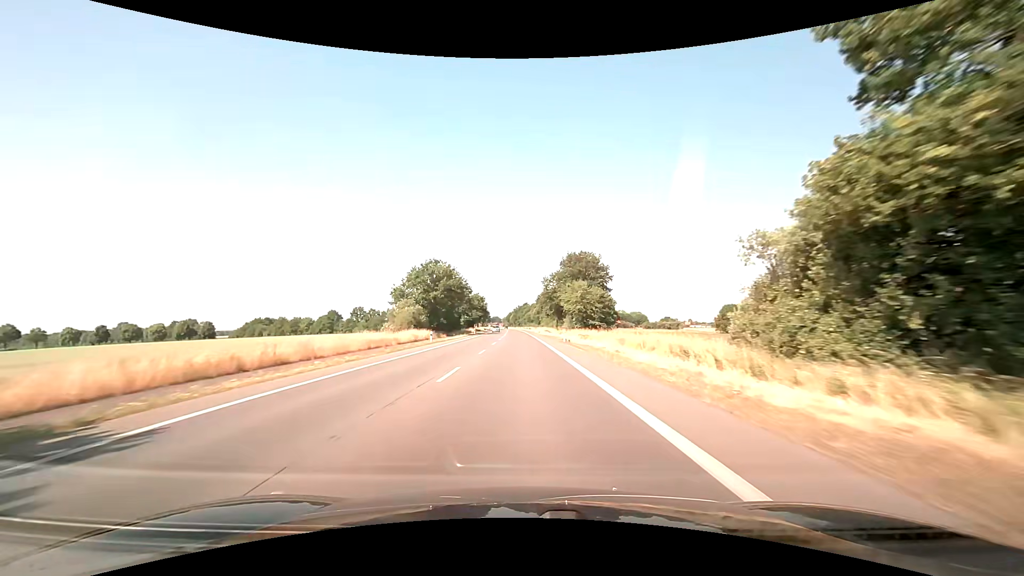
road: primary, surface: asphalt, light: Day
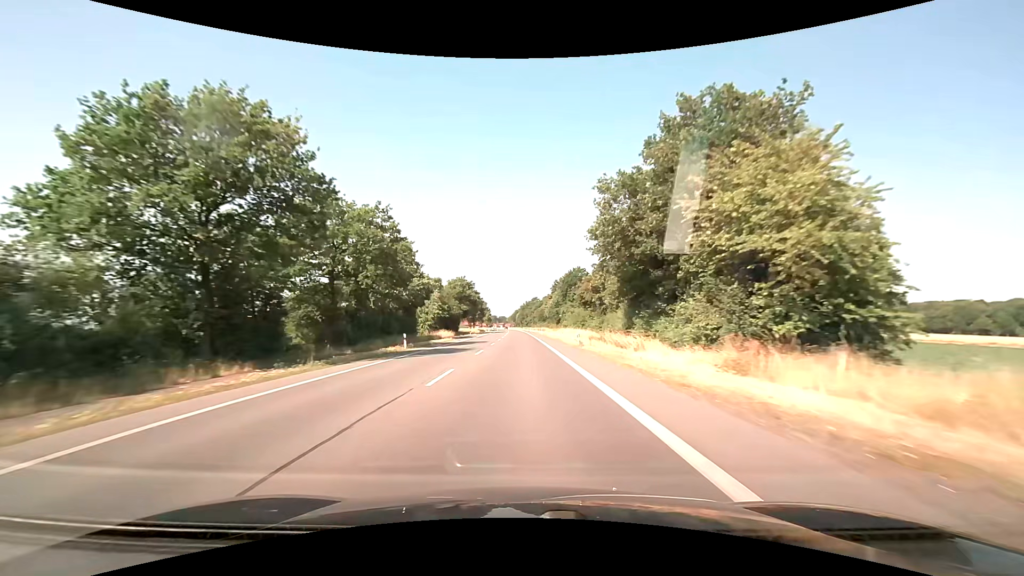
(-0.5, +60.9) m; -1°
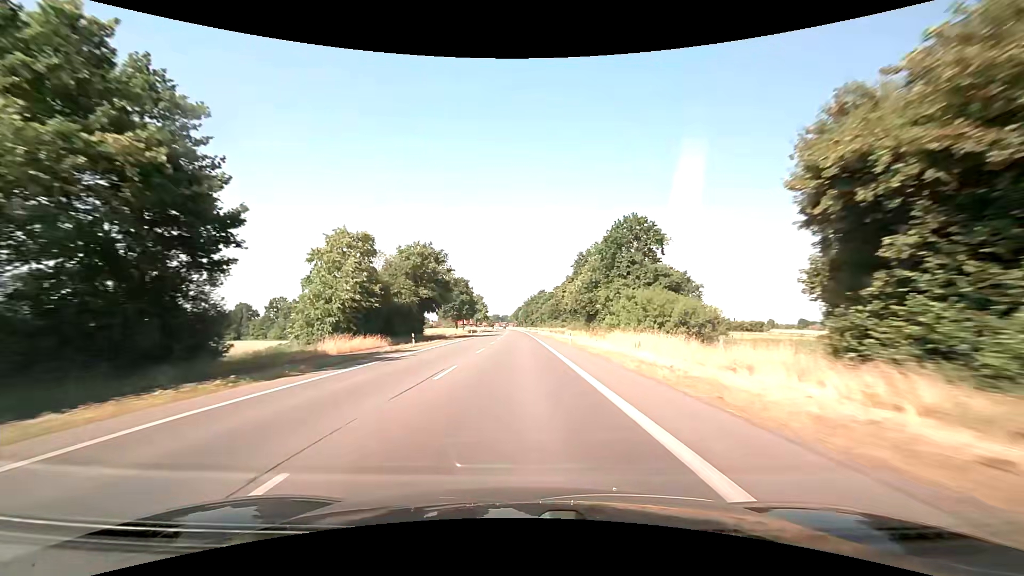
(-0.3, +46.5) m; 0°
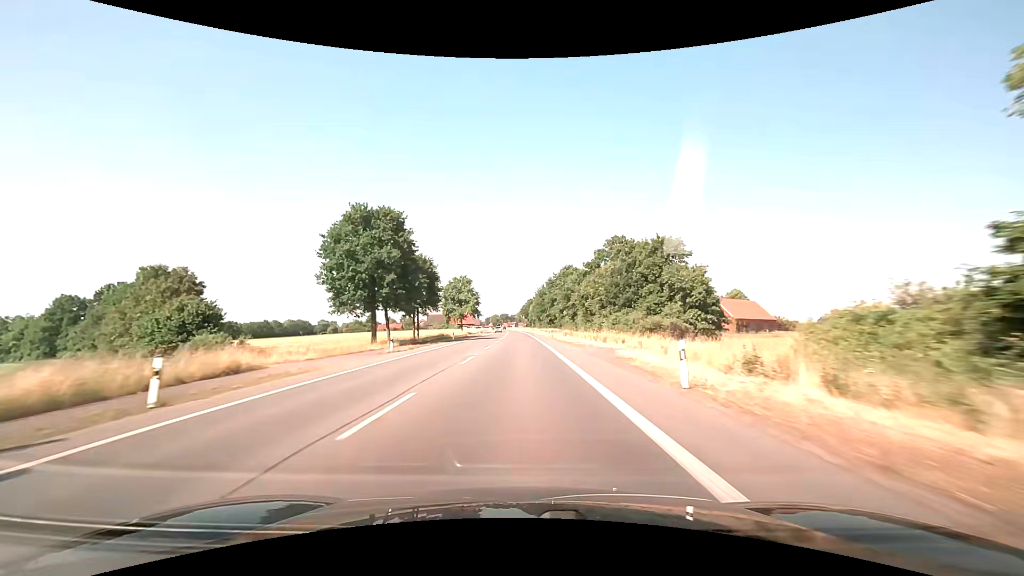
(-0.9, +78.3) m; -2°
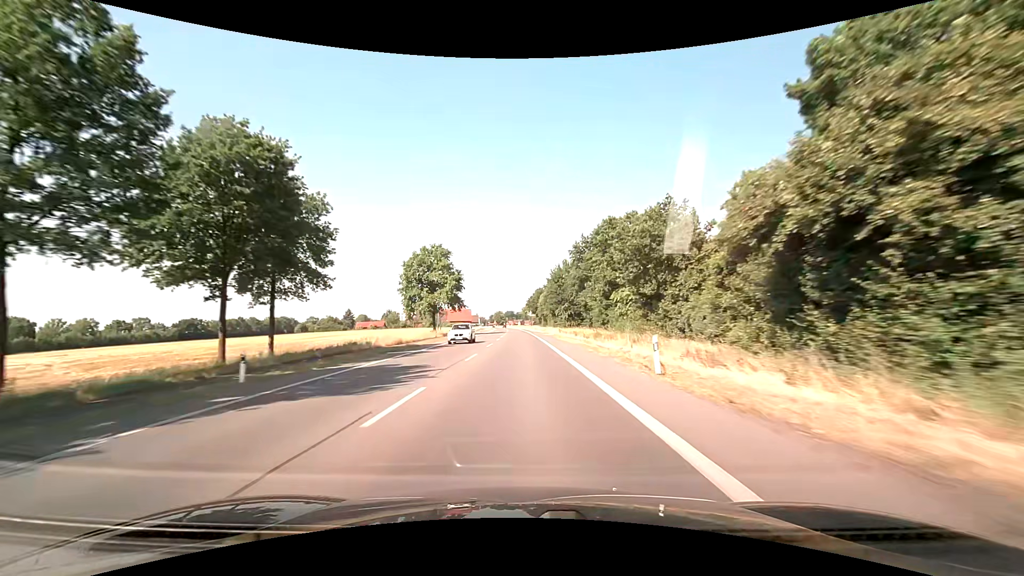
(+0.2, +47.2) m; 0°
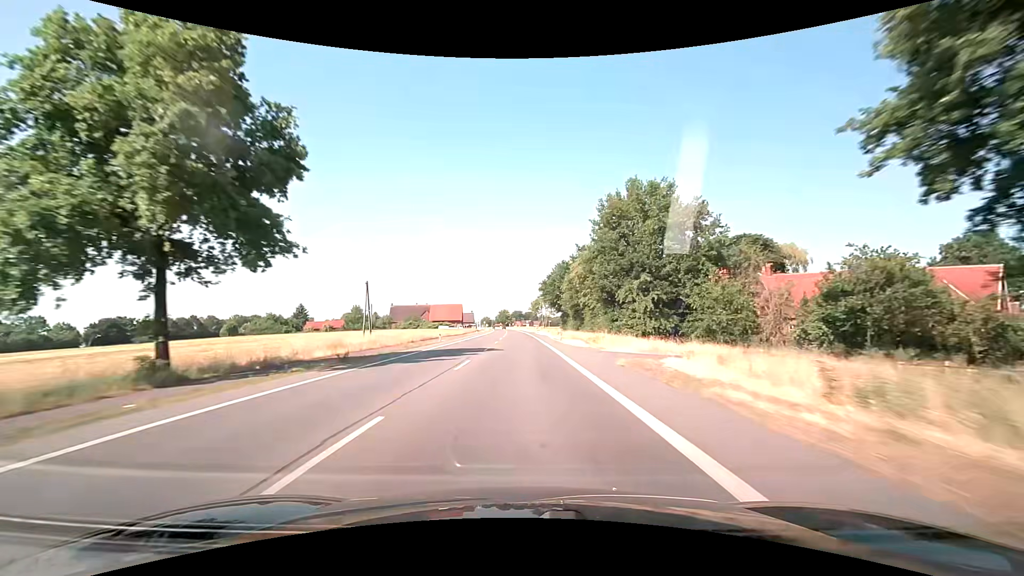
(-0.5, +63.2) m; -1°
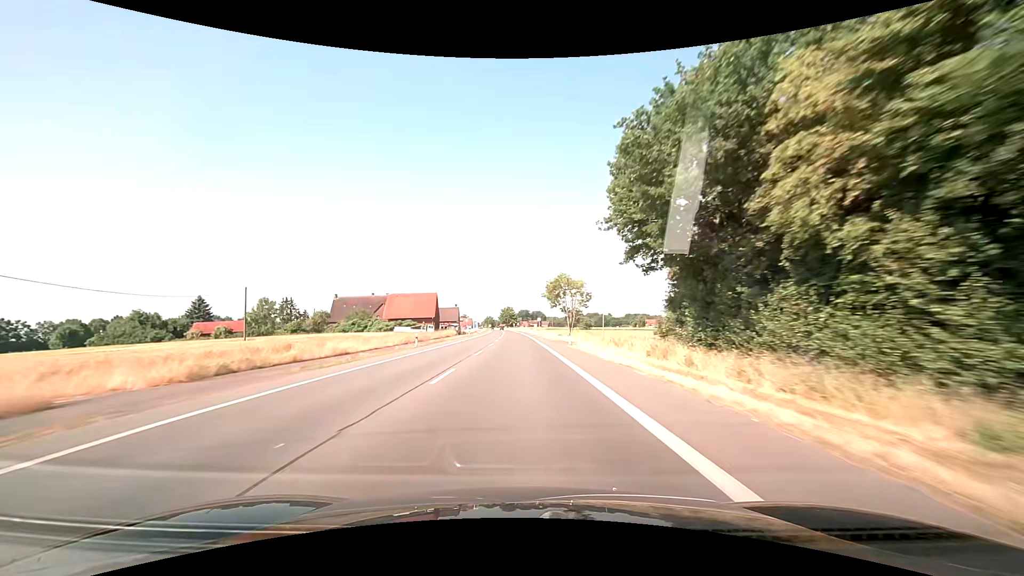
(-0.4, +63.1) m; -1°
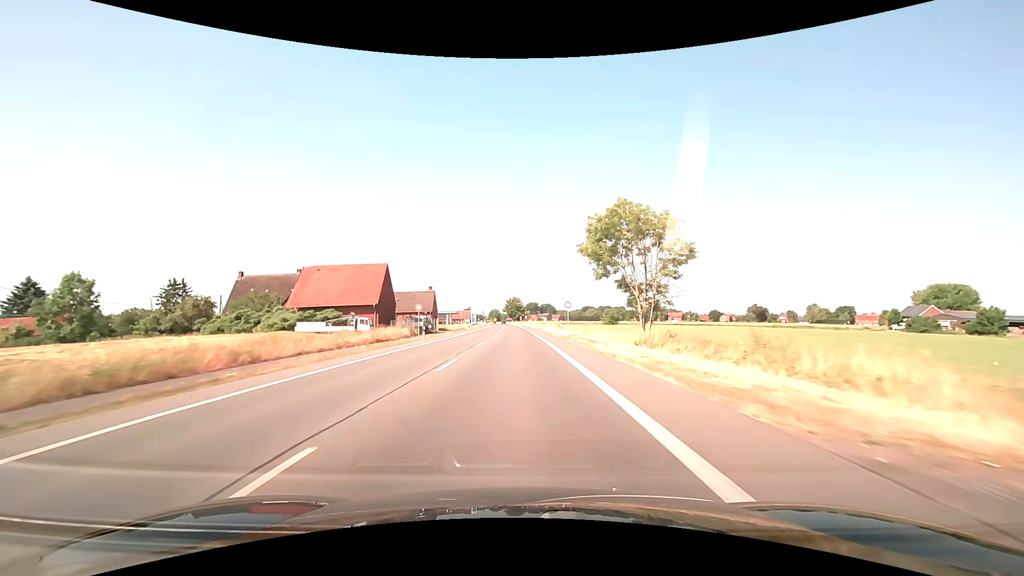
(-0.1, +46.1) m; -1°
(0, +10) (0, +20) (0, +30) (0, +40) (-1, +50) (-1, +60) (-1, +70) (-1, +80) (-2, +90) (-2, +100) m
